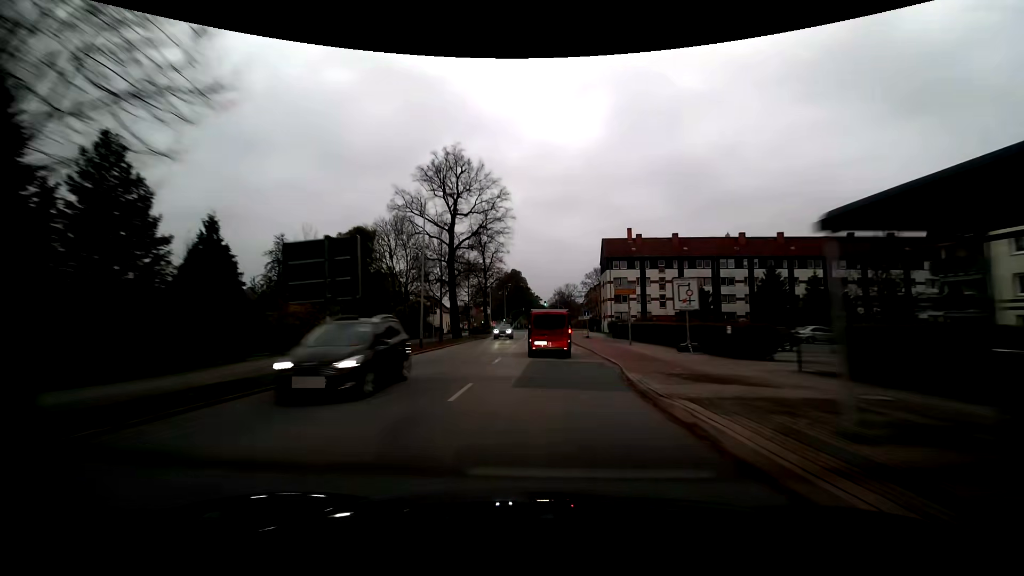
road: residential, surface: asphalt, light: Day
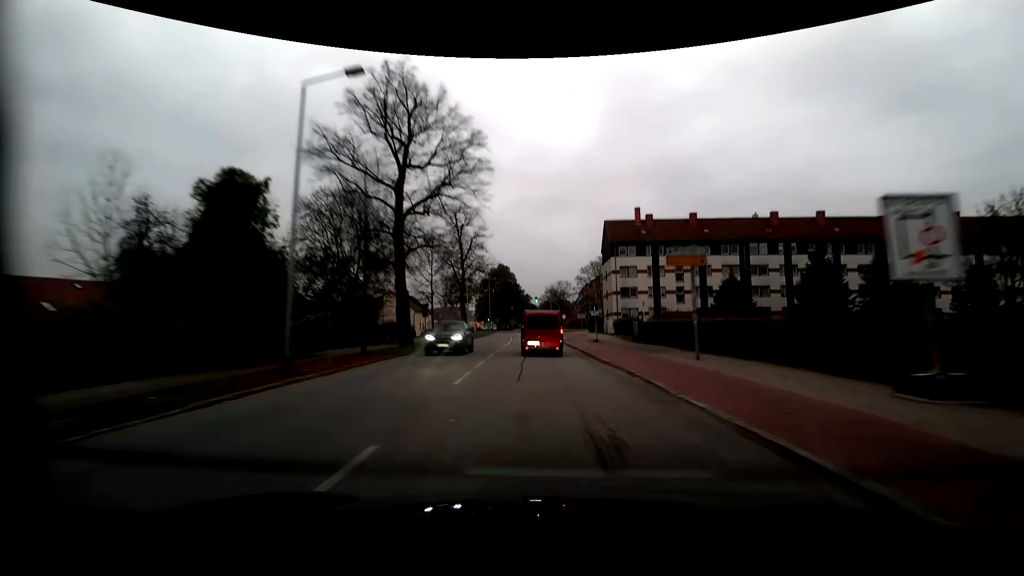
(+0.1, +15.5) m; +1°
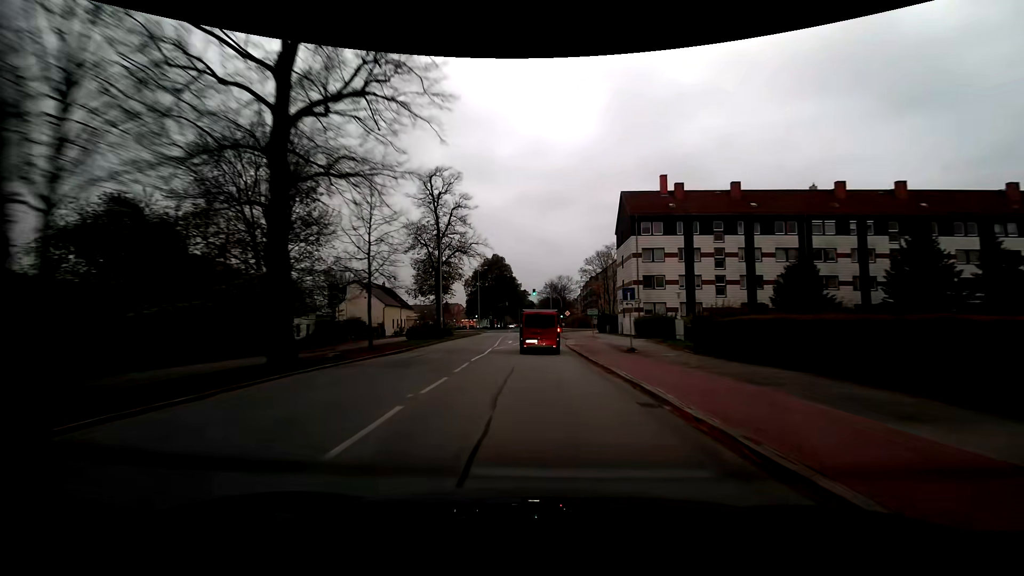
(+0.1, +15.4) m; 0°
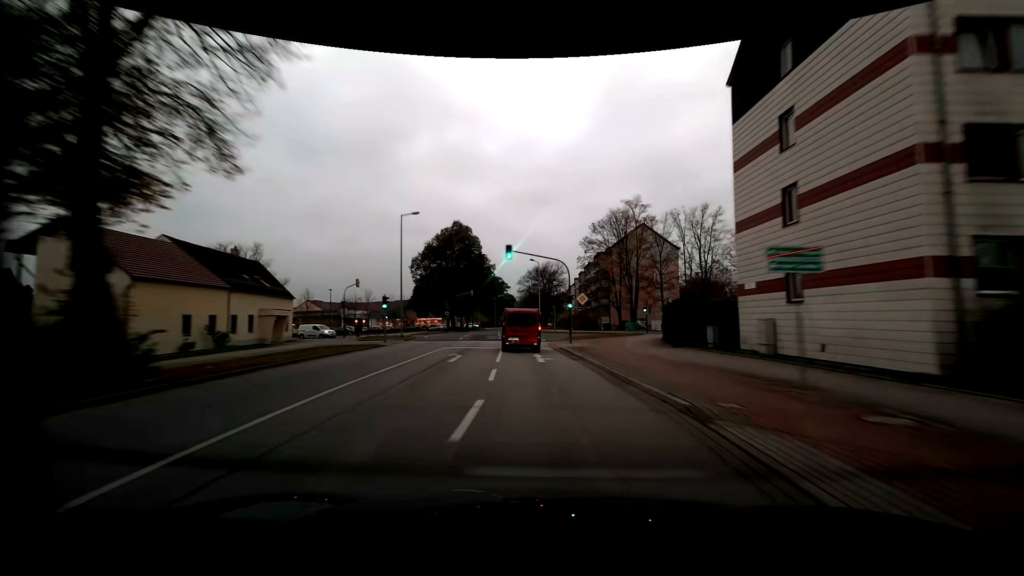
(+0.1, +40.6) m; +2°
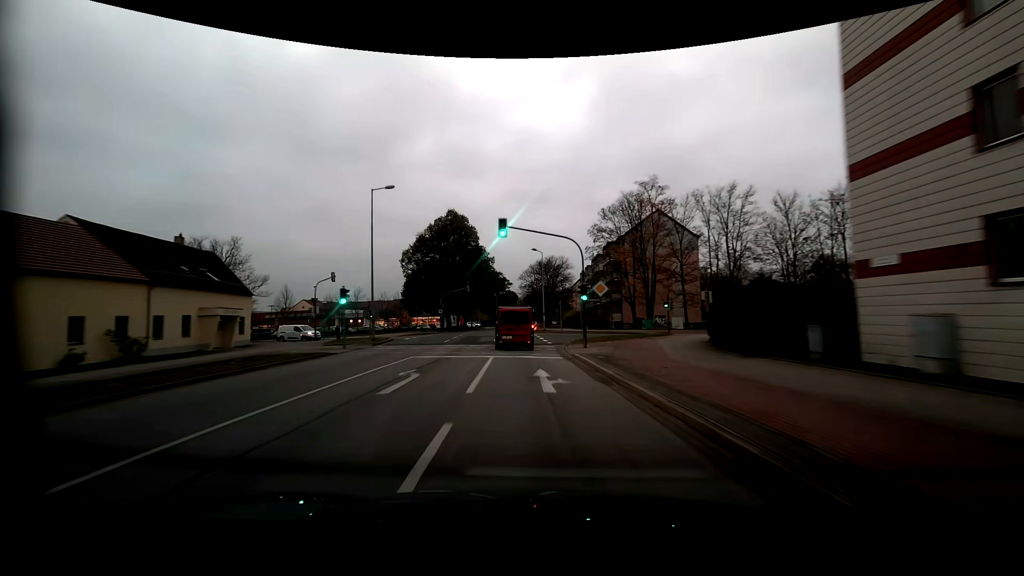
(0.0, +8.0) m; -1°
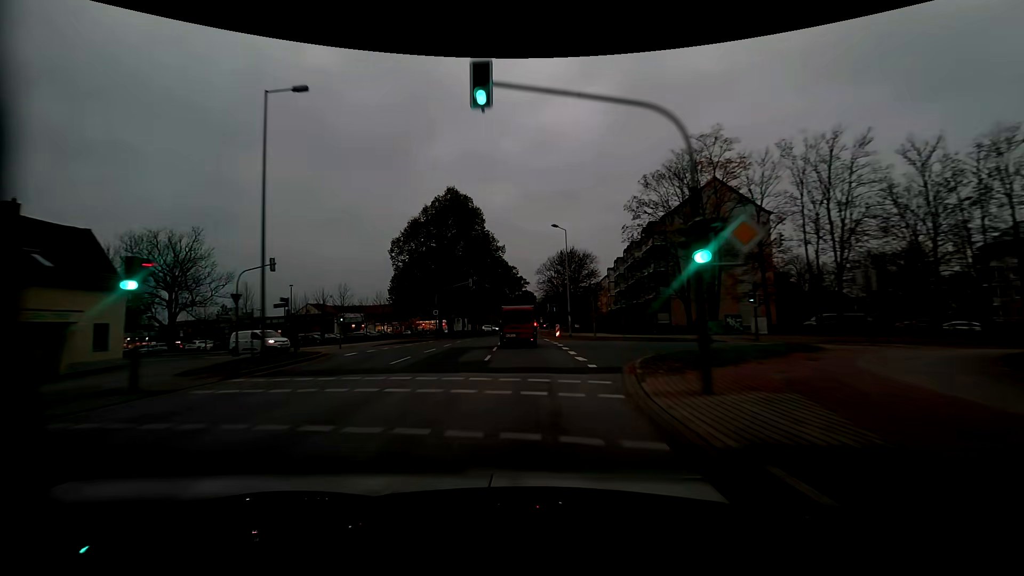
(-0.2, +15.4) m; -2°
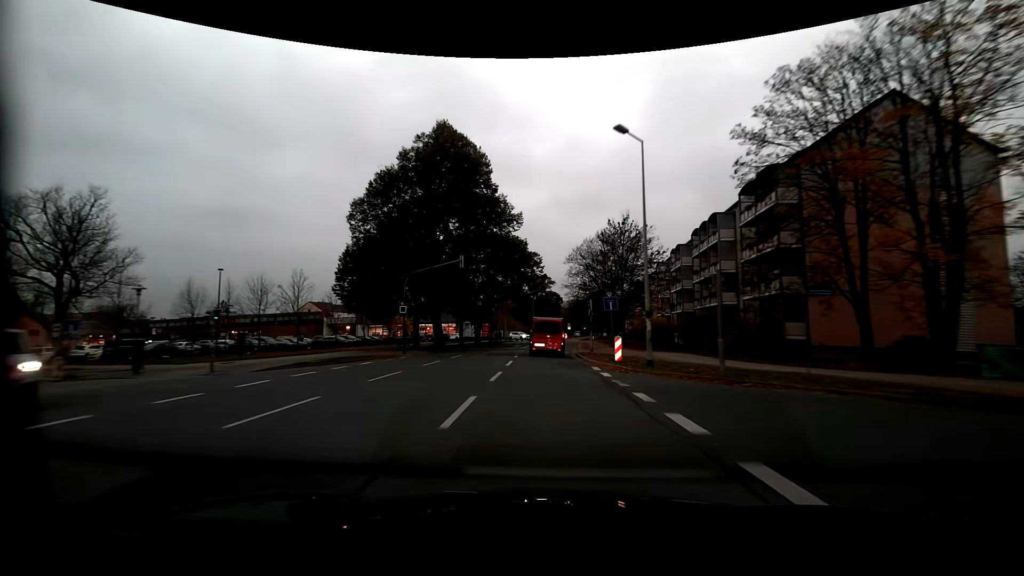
(-0.6, +22.3) m; -2°
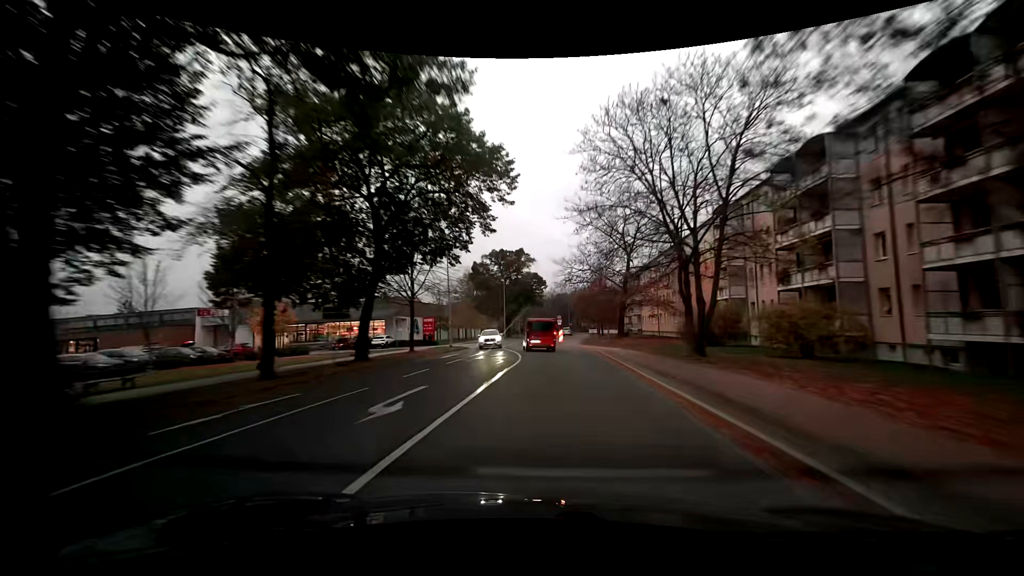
(+0.5, +35.0) m; +3°
